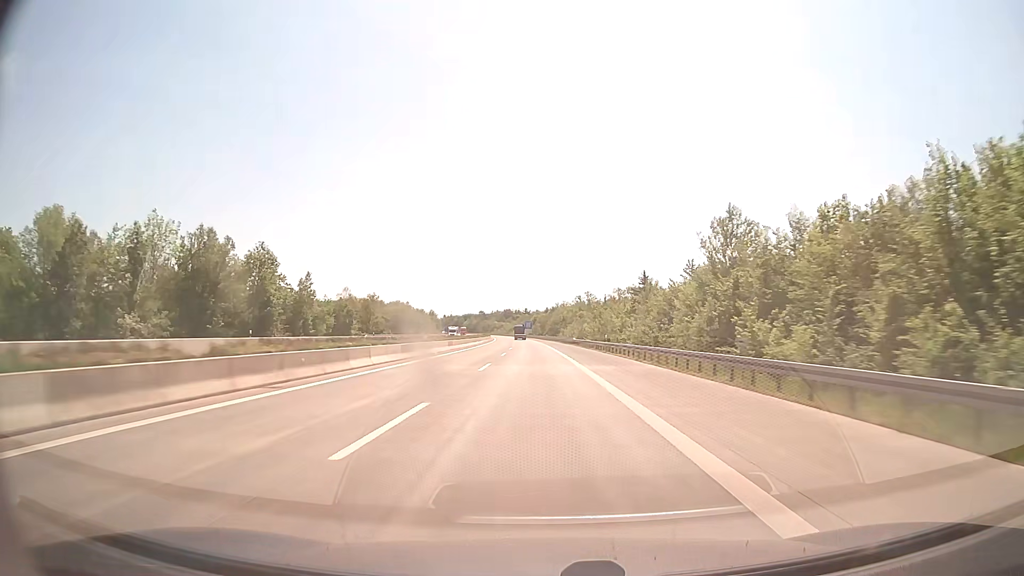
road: motorway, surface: concrete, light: Day
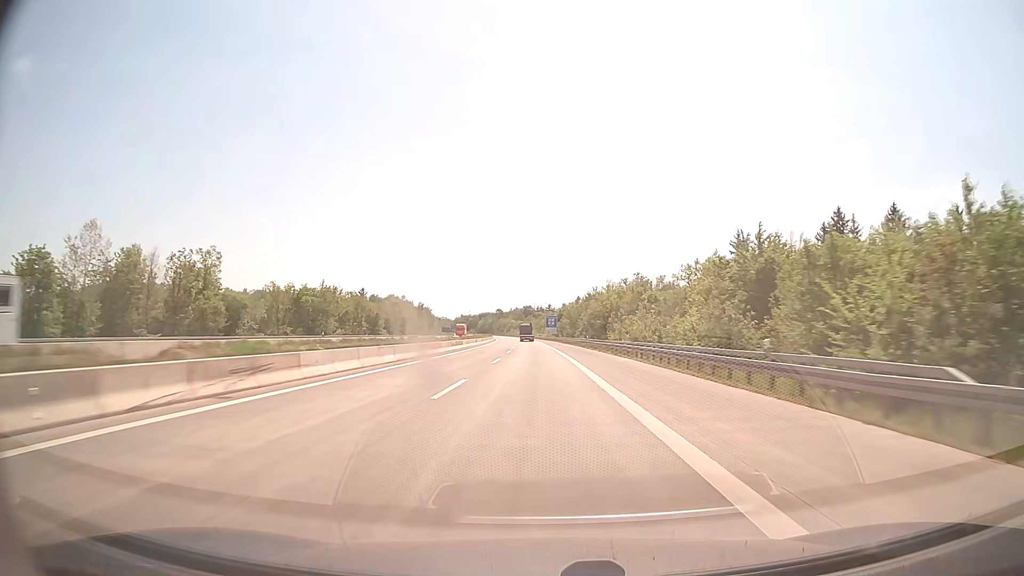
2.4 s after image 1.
(-1.3, +83.0) m; -2°
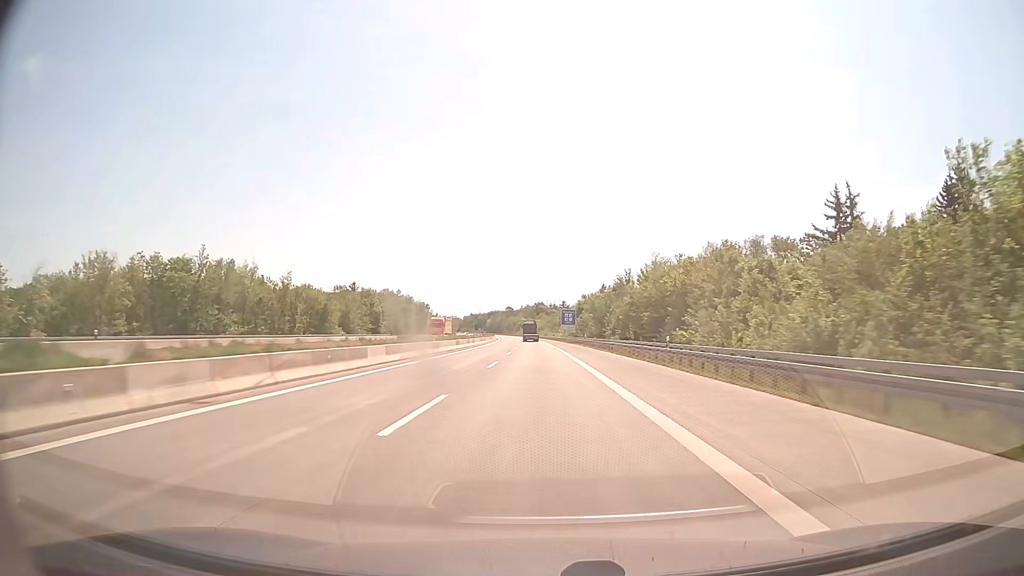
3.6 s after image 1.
(-0.4, +41.5) m; -1°
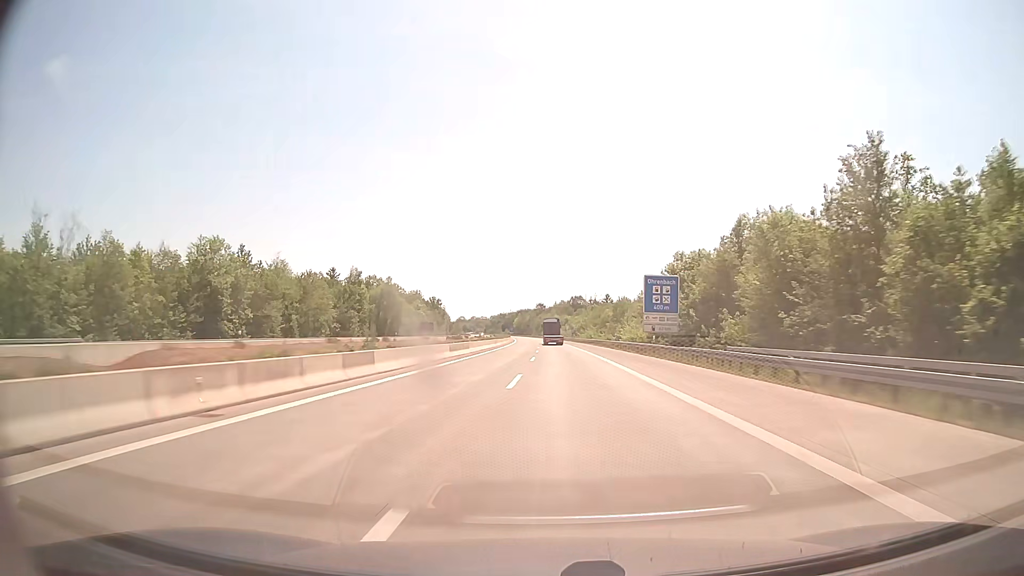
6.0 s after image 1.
(-1.9, +81.8) m; -3°
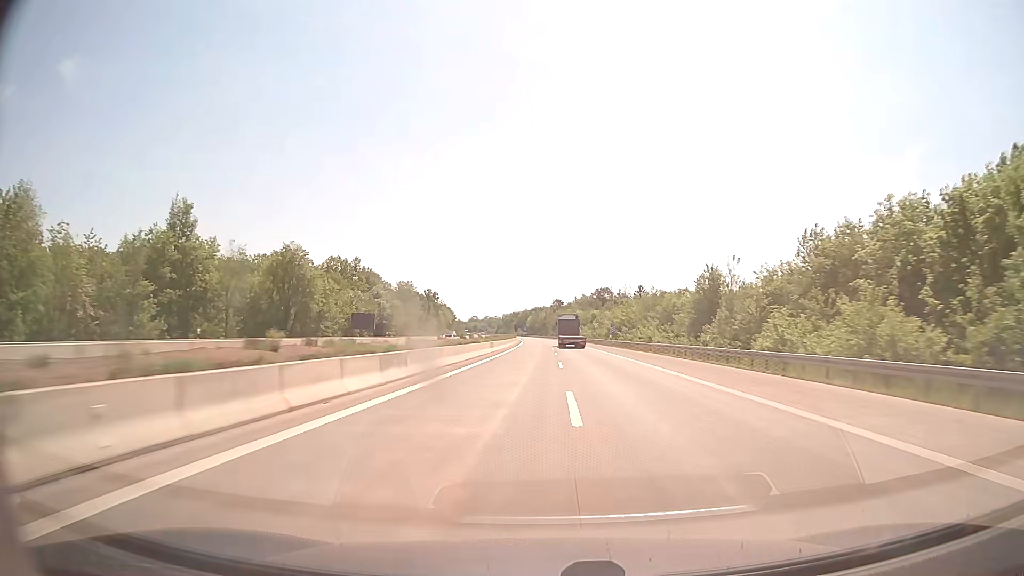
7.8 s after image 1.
(-0.8, +61.1) m; -1°
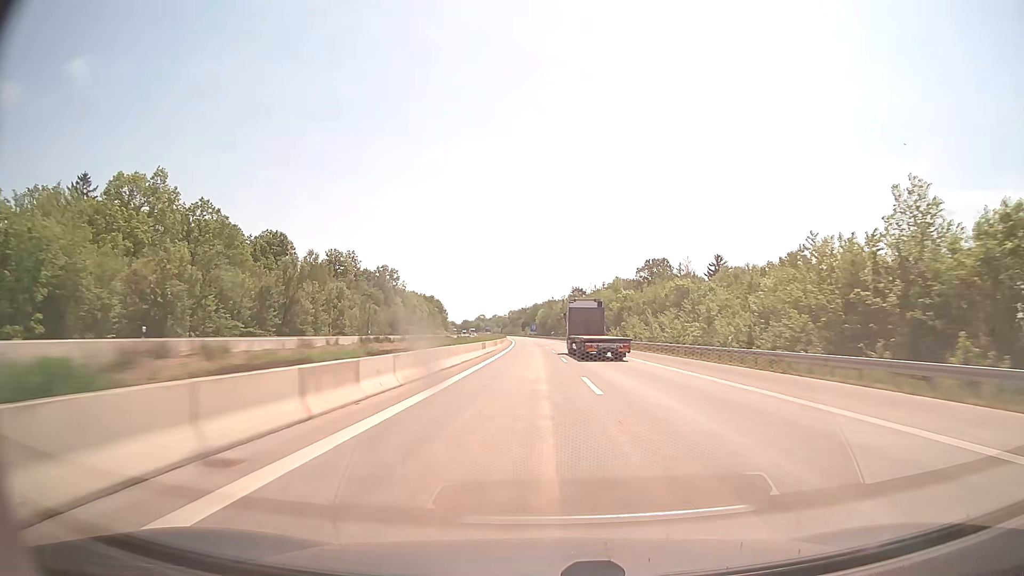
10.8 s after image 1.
(-0.8, +102.9) m; -1°
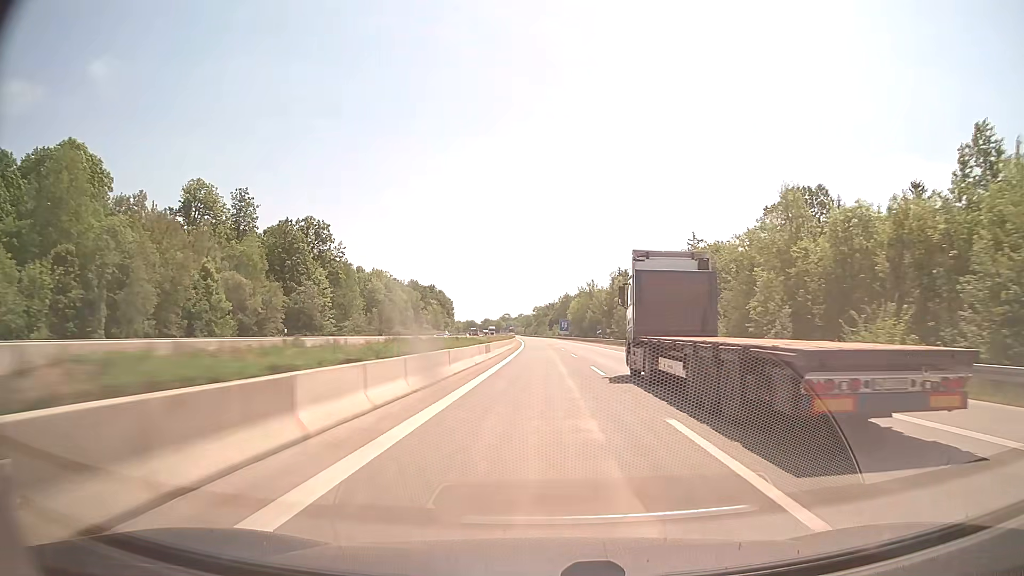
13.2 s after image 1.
(-1.7, +82.8) m; -2°
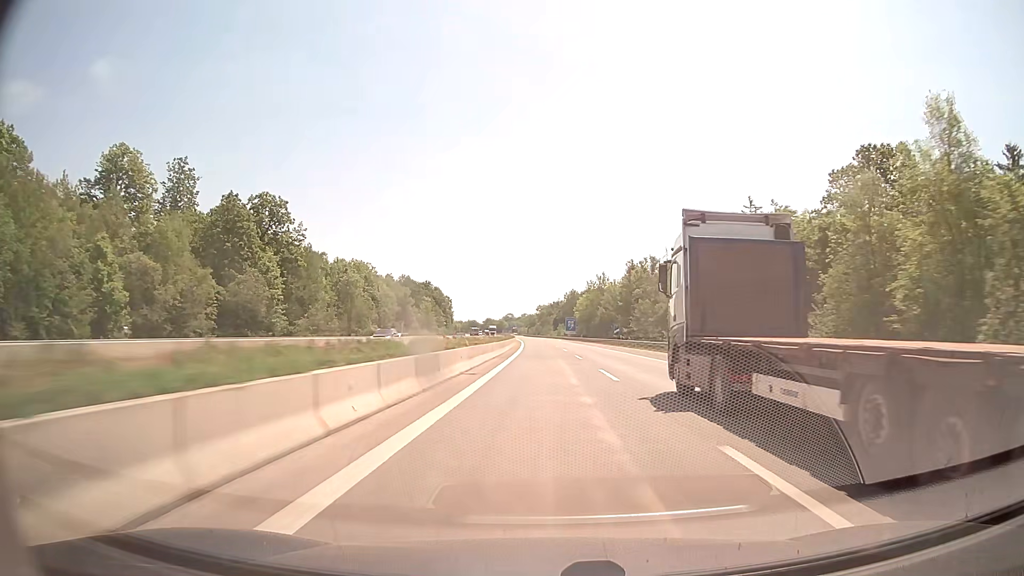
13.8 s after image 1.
(0.0, +20.7) m; 0°
(0, +10) (0, +20) (0, +30) (0, +40) (0, +50) (0, +60) (-1, +70) (-1, +80) (-1, +90) (-1, +100) m
